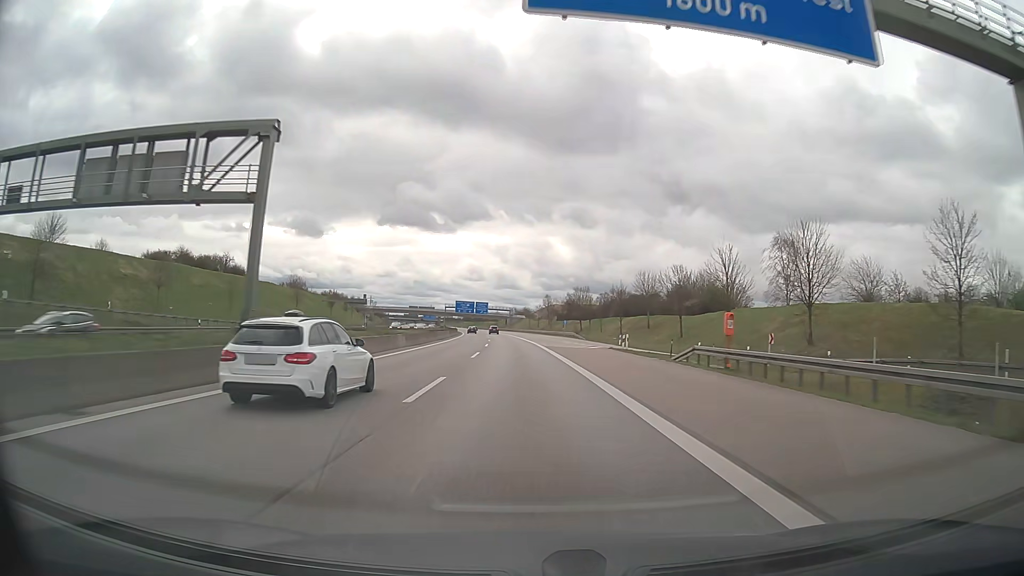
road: motorway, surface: asphalt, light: Day
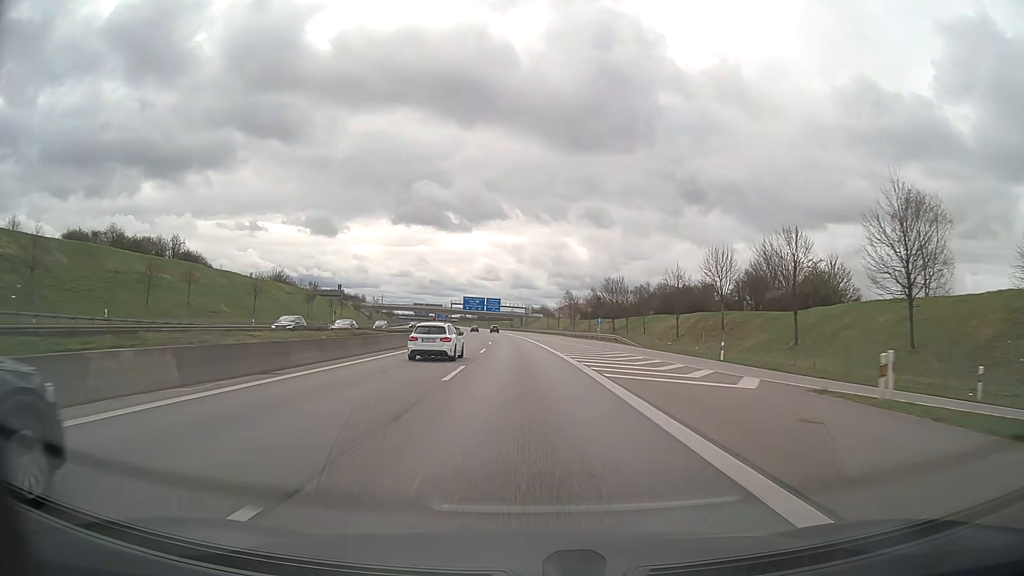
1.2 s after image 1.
(-0.5, +31.6) m; -1°
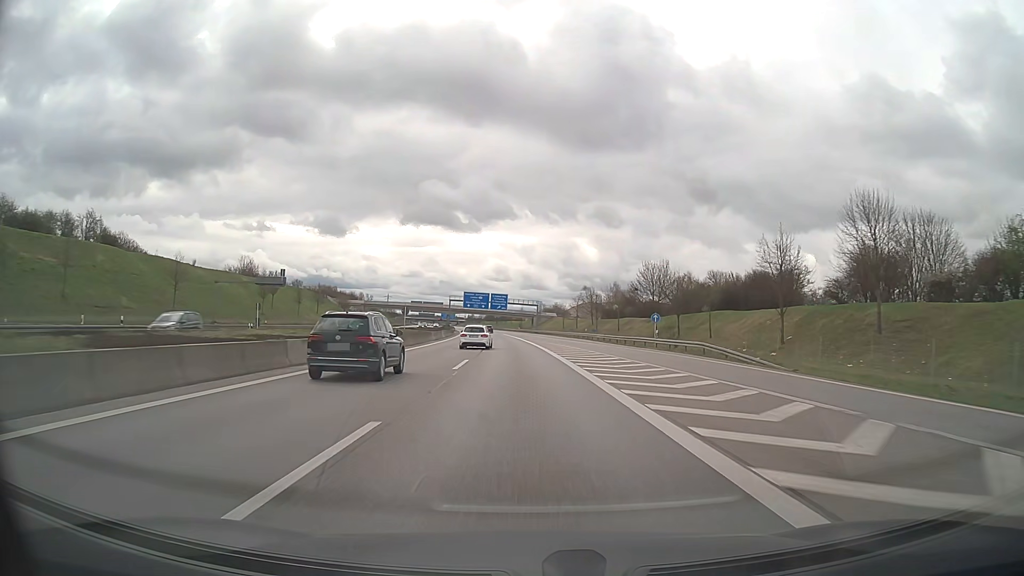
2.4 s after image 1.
(-0.3, +31.6) m; -1°
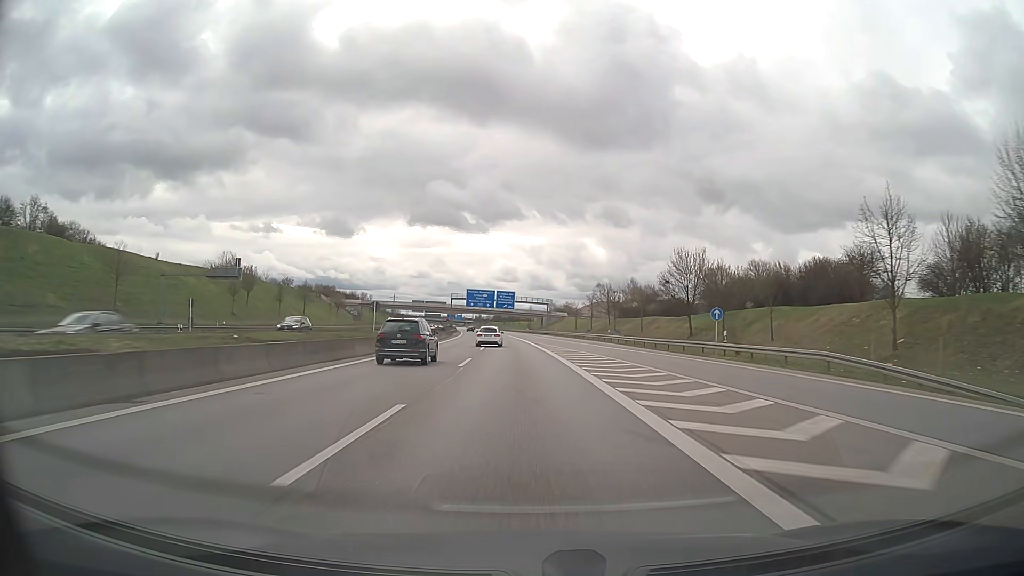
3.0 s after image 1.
(-0.1, +15.8) m; -1°
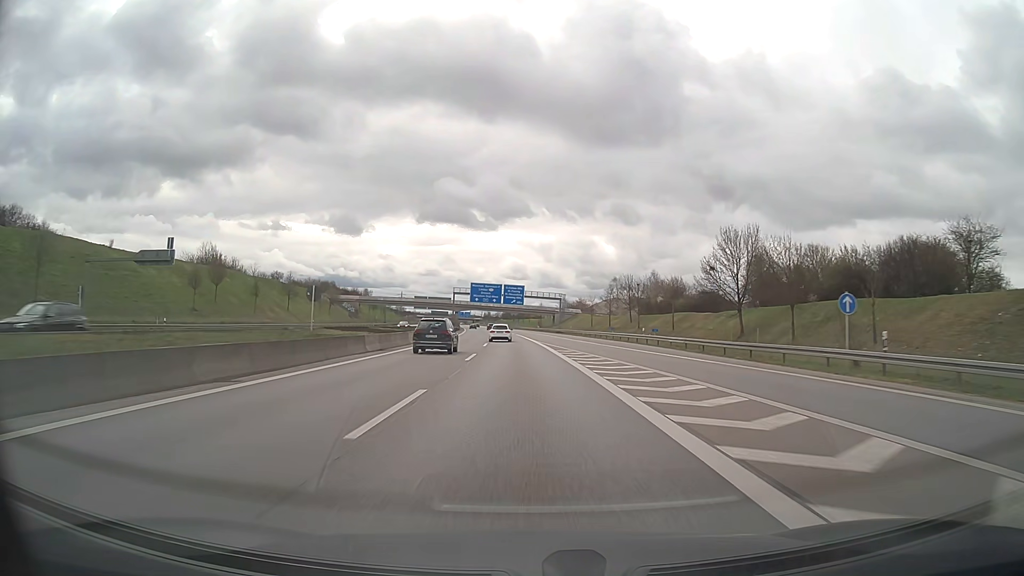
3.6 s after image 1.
(-0.1, +15.8) m; -1°
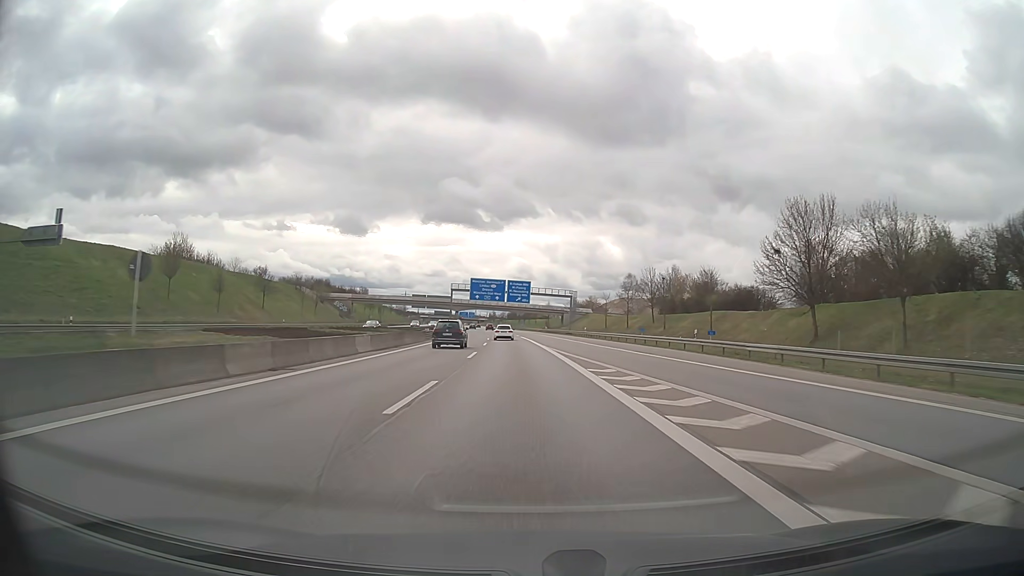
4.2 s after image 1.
(-0.1, +15.8) m; -1°
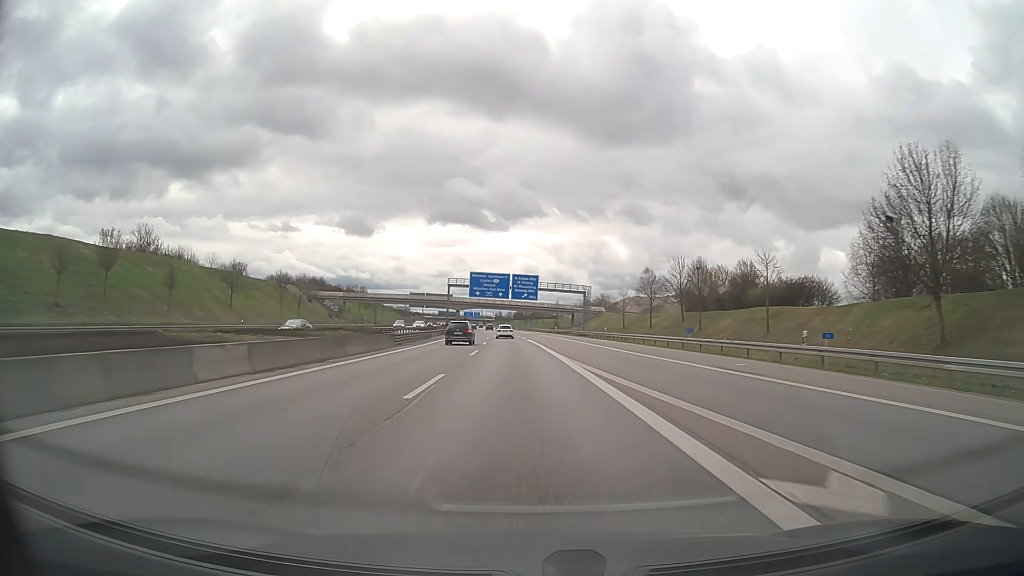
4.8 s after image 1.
(-0.1, +15.9) m; -1°
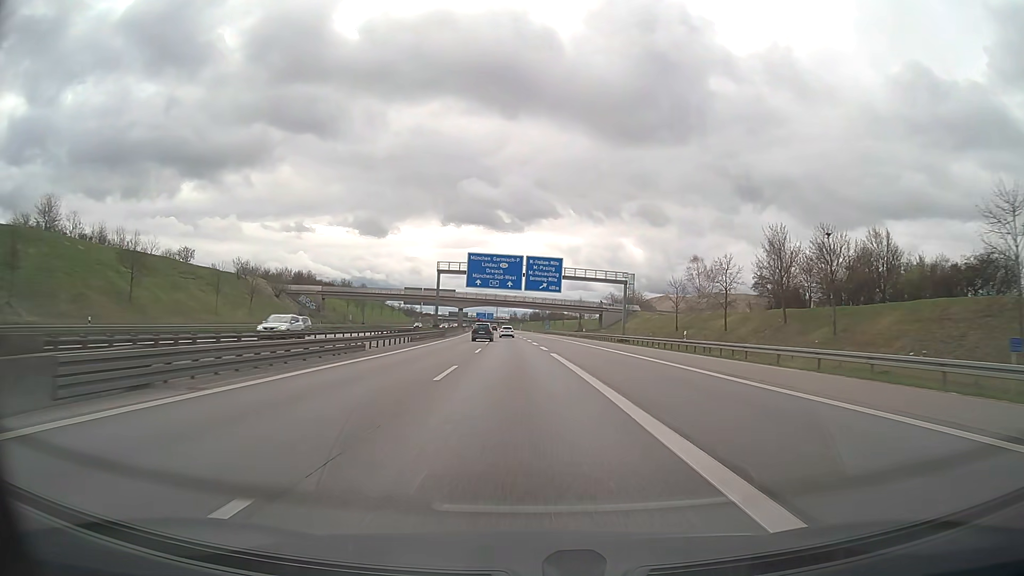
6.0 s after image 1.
(-0.4, +31.7) m; -1°
(0, +10) (0, +20) (0, +30) (-1, +40) (-1, +50) (-1, +60) (-2, +70) (-2, +80) (-3, +90) (-3, +100) m
